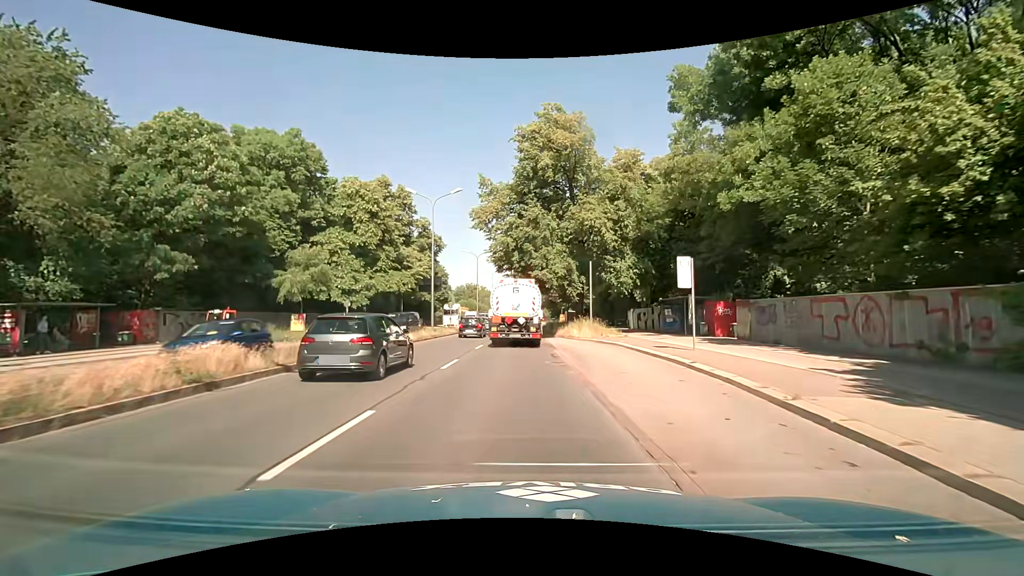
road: trunk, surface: asphalt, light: Day
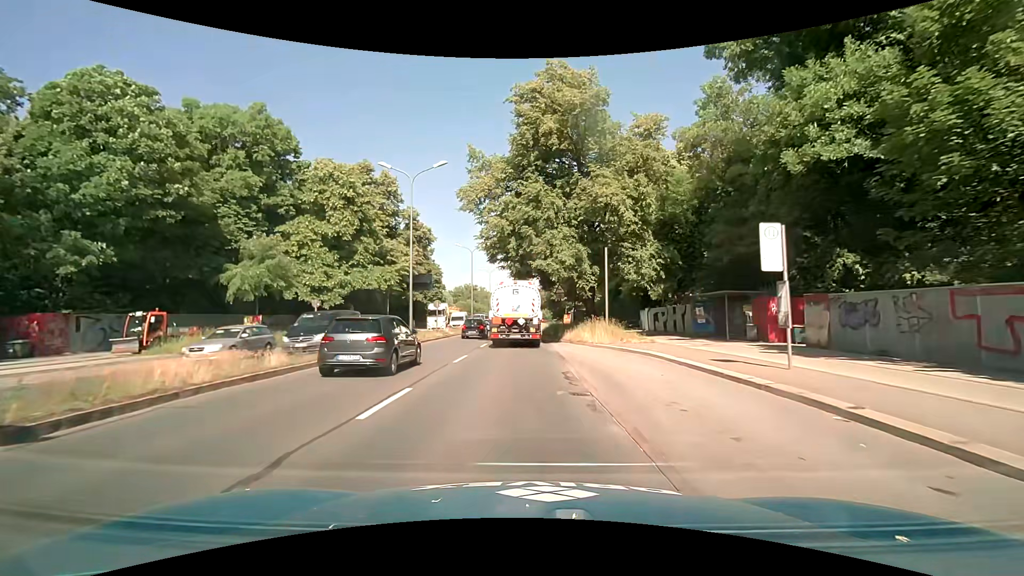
(0.0, +6.5) m; 0°
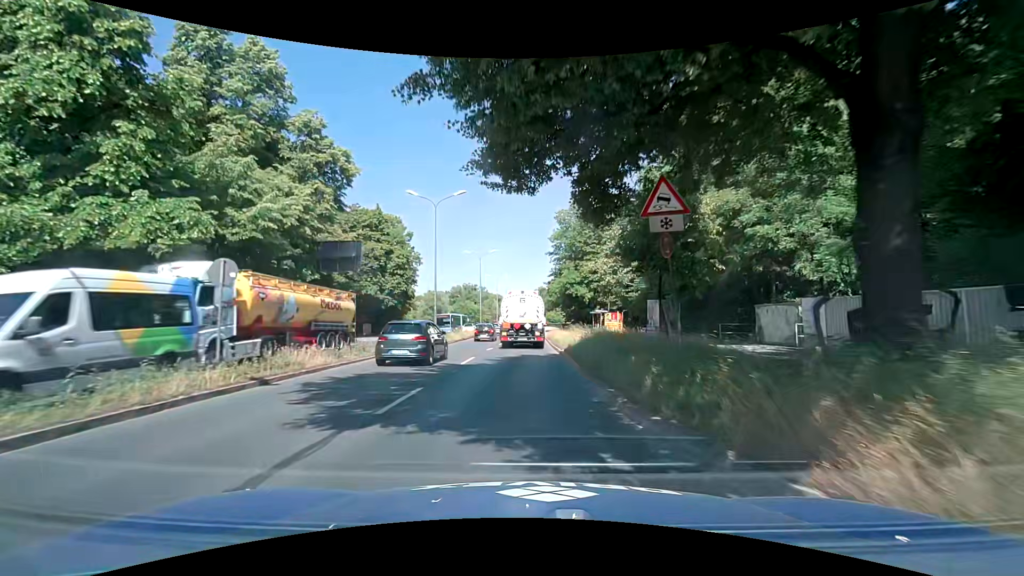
(-0.2, +26.3) m; -1°
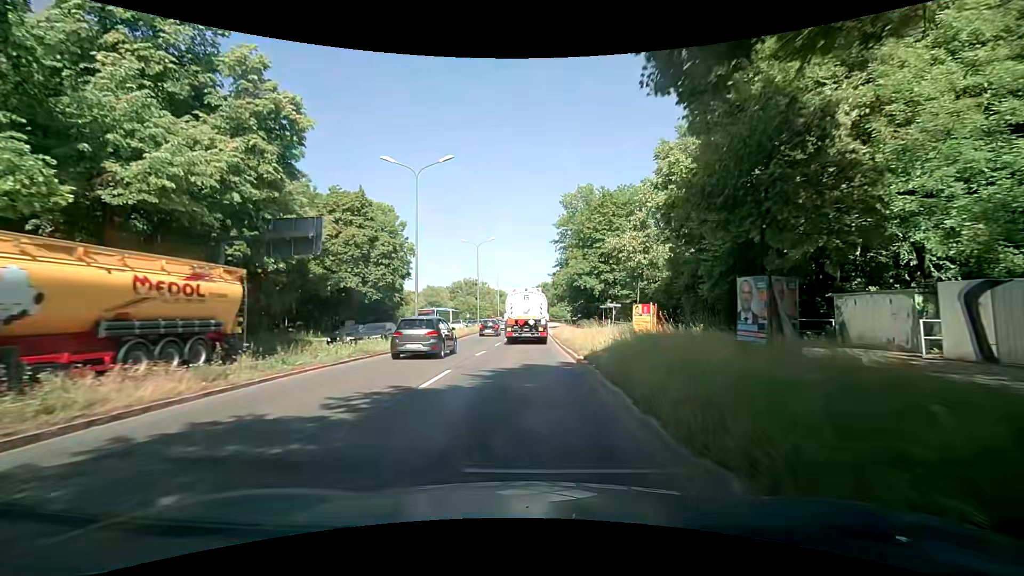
(-0.1, +6.6) m; -1°
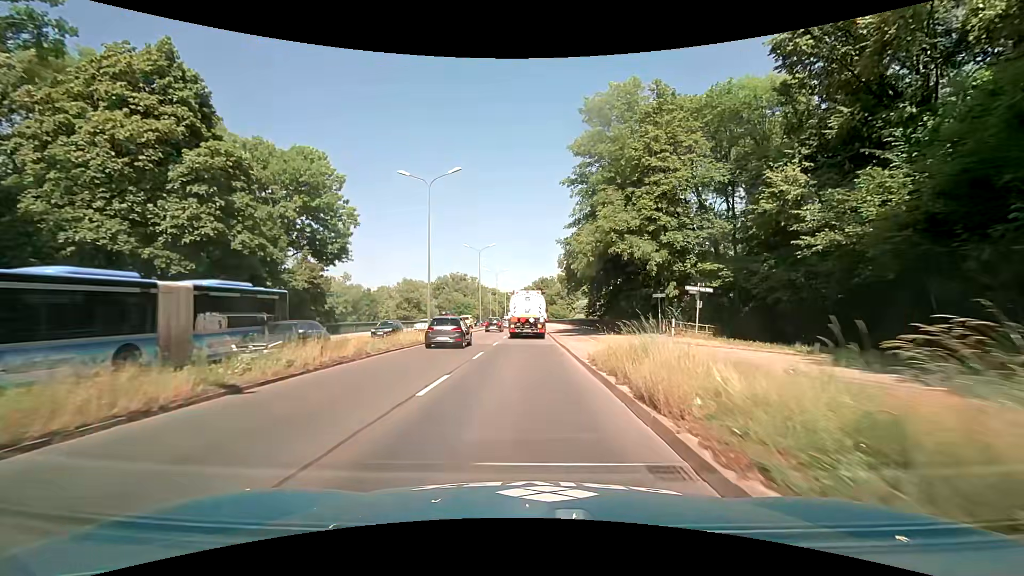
(+0.4, +27.1) m; +1°
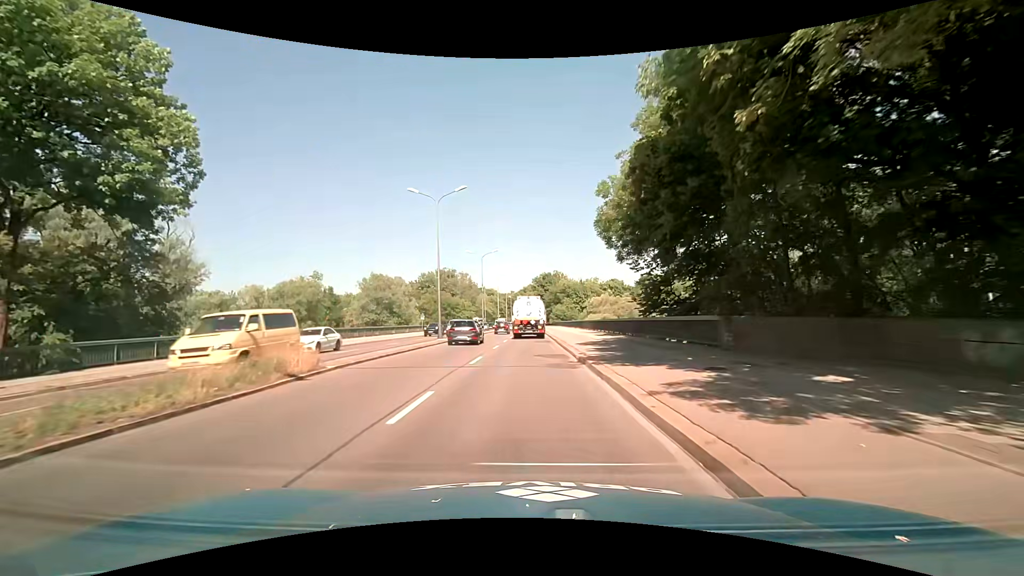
(0.0, +28.4) m; -1°
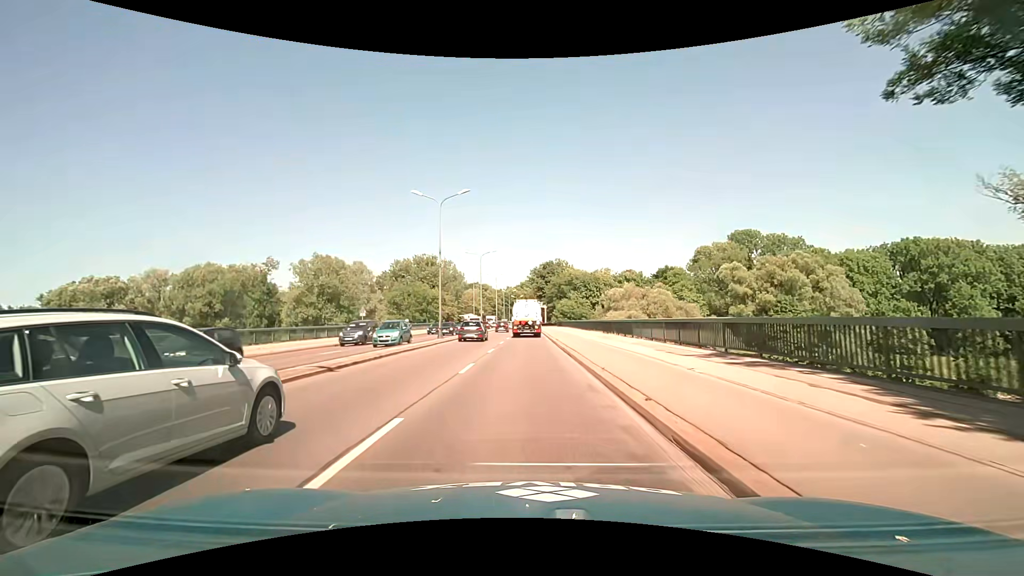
(+0.2, +29.5) m; +1°
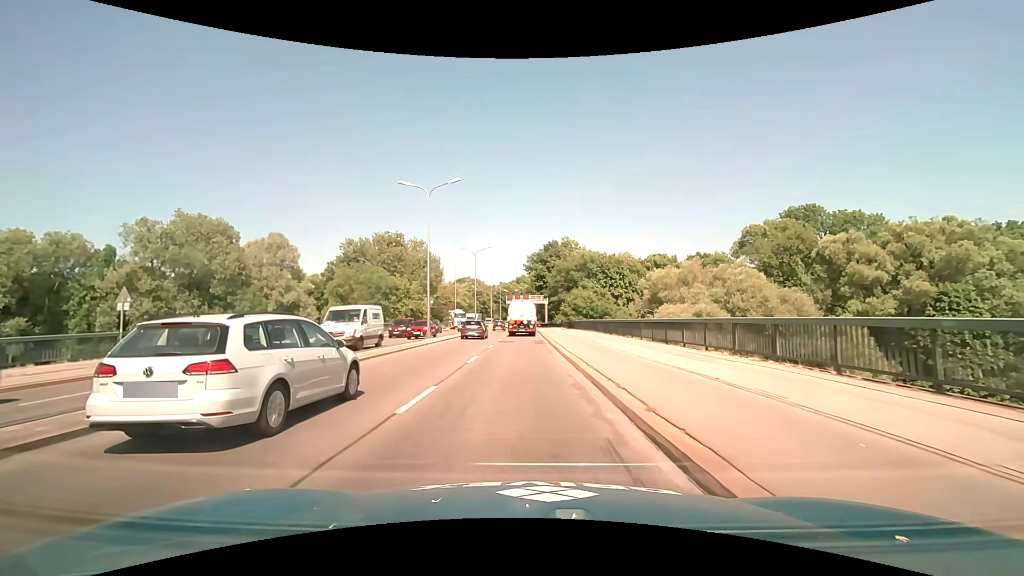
(-0.1, +32.9) m; 0°
(0, +10) (0, +20) (0, +30) (0, +40) (0, +50) (-1, +60) (-1, +70) (-1, +80) (-1, +90) (-1, +100) m
